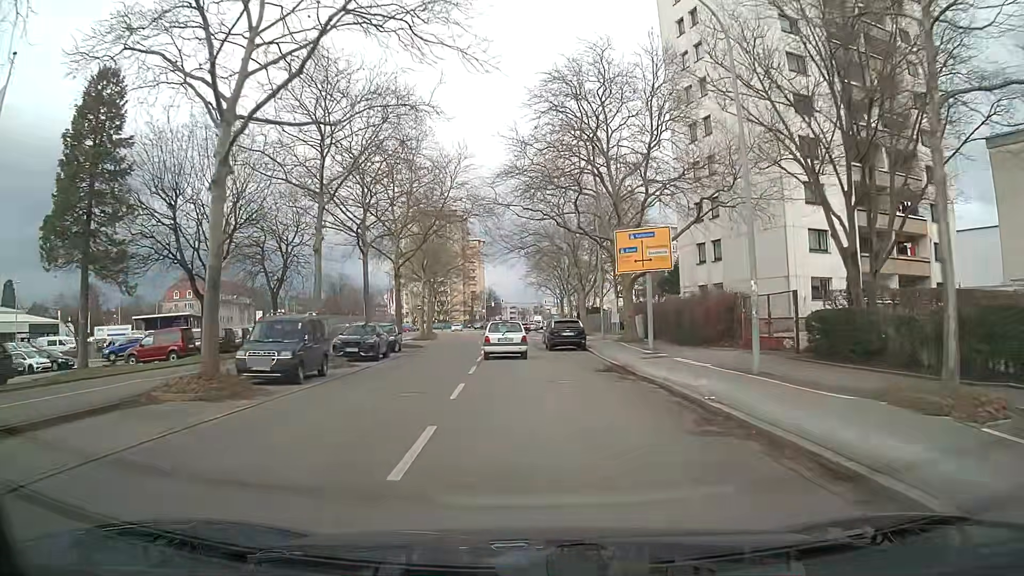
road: tertiary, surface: asphalt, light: Day
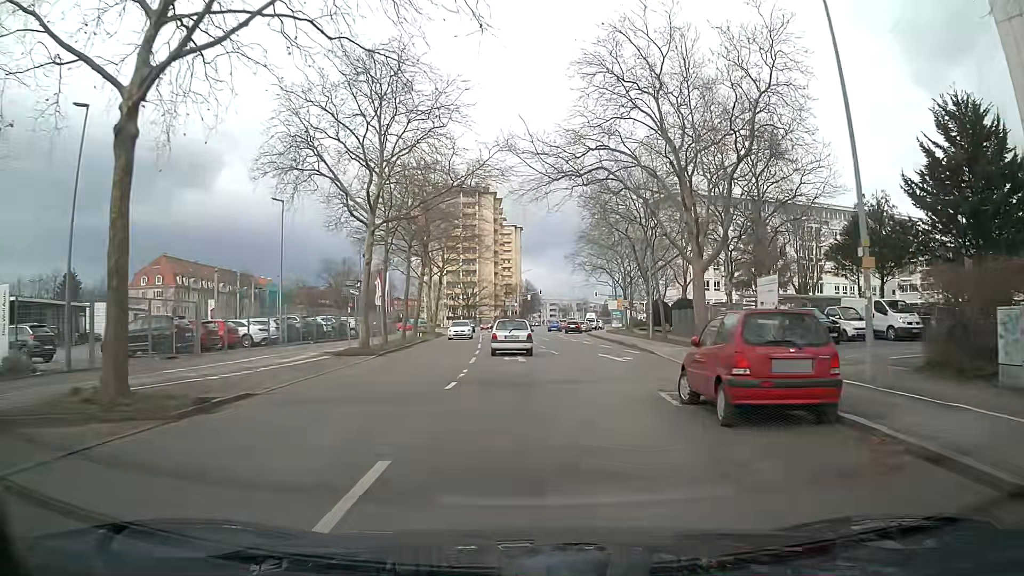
(-1.1, +32.5) m; -3°
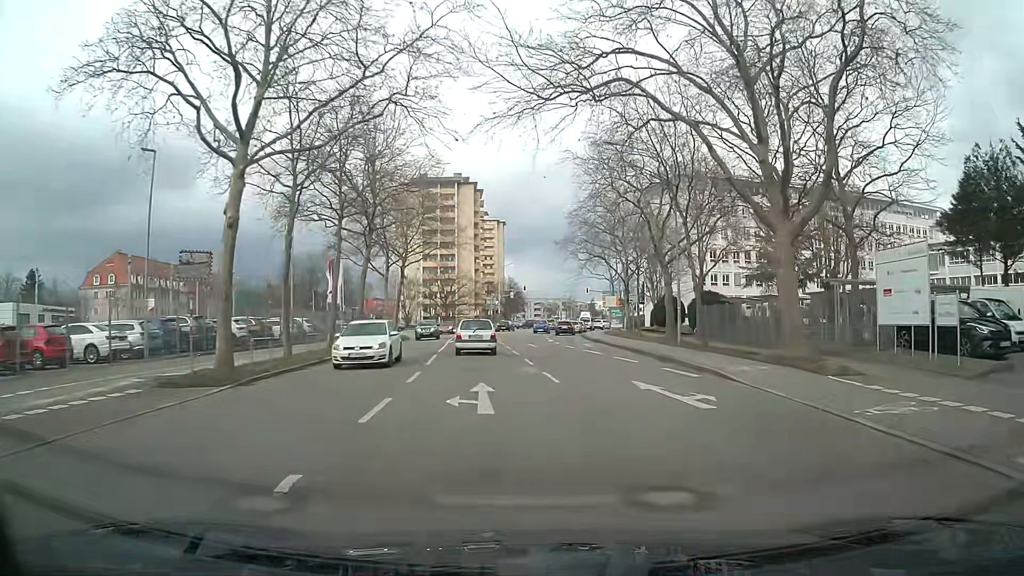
(+0.3, +12.7) m; +2°
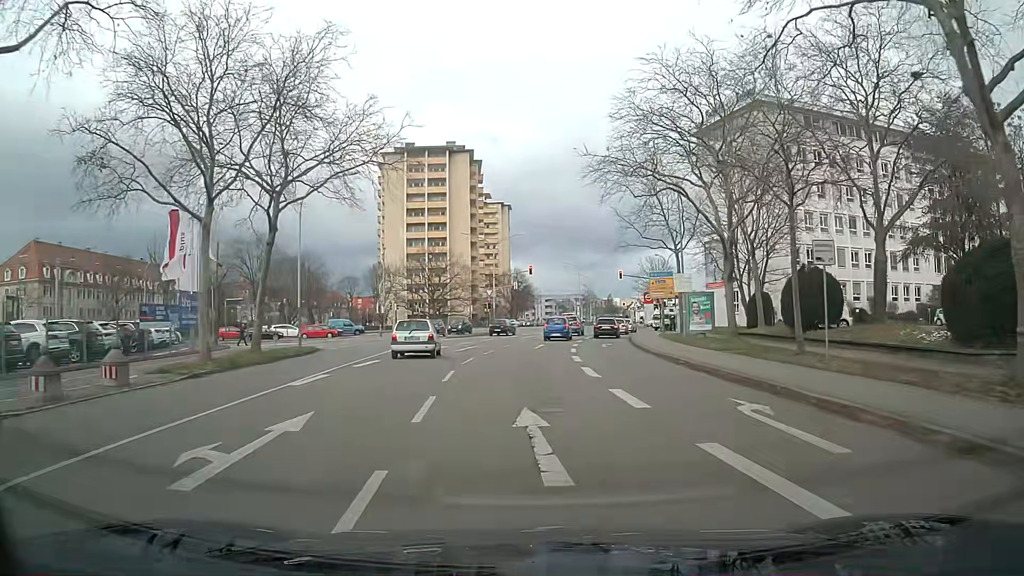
(-0.3, +29.8) m; -2°
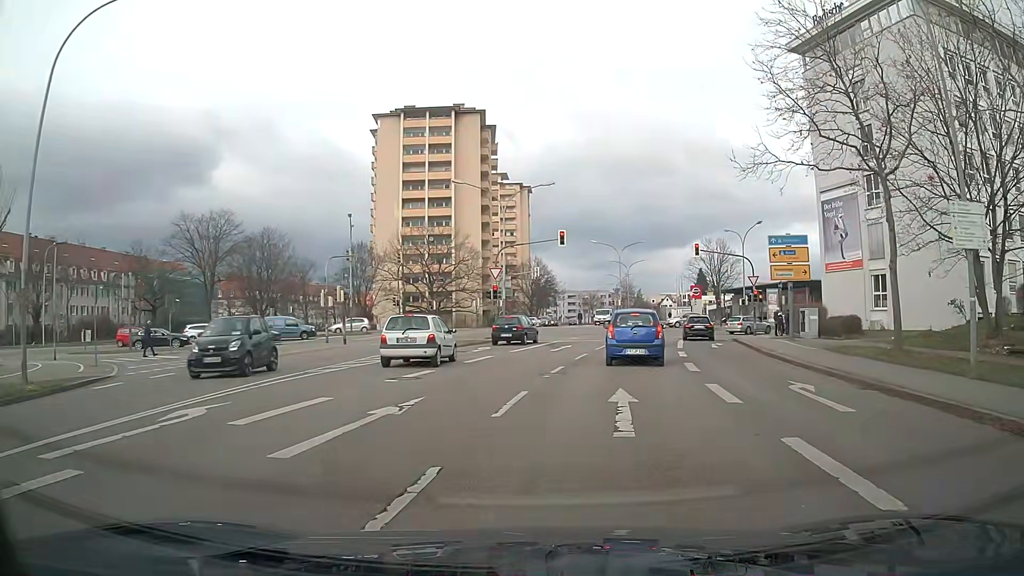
(-0.5, +23.7) m; 0°
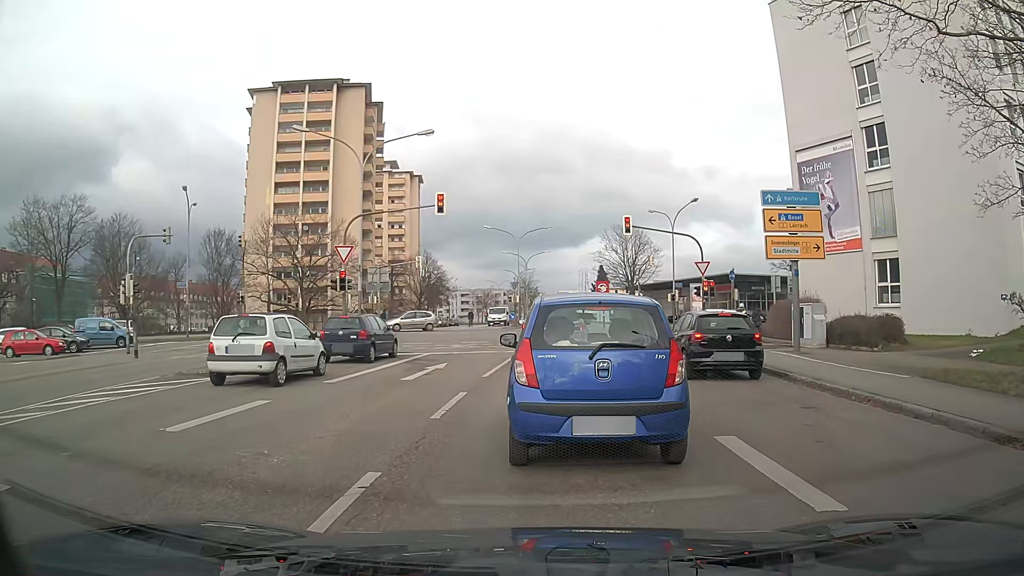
(+0.9, +11.6) m; +8°
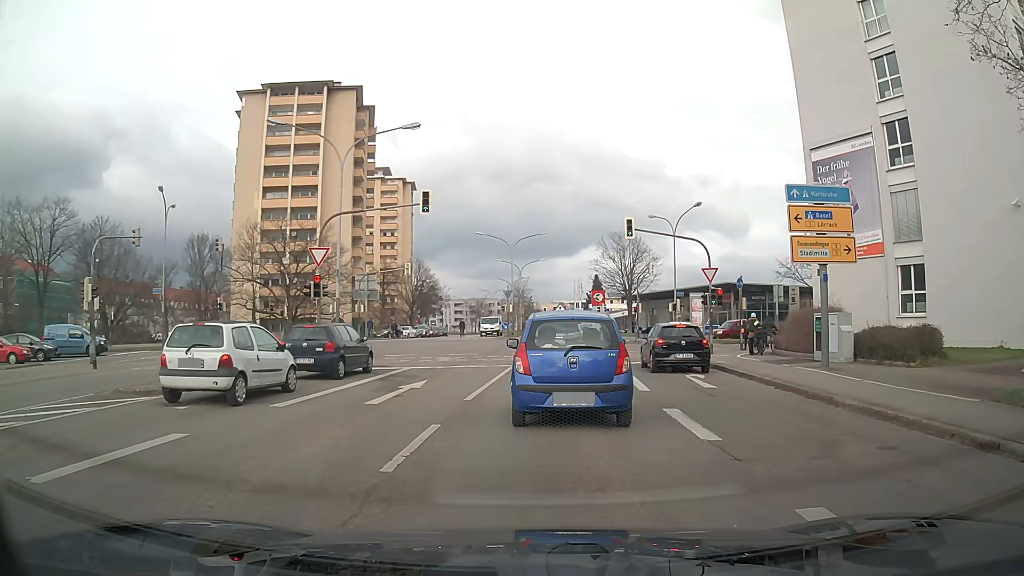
(0.0, +2.7) m; 0°
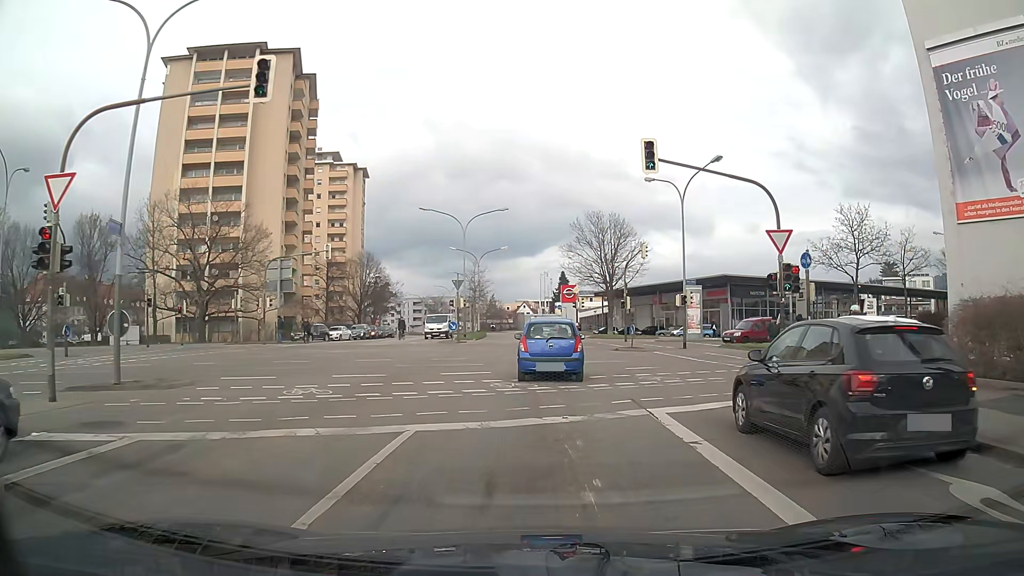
(+0.4, +14.3) m; +3°
(0, +10) (0, +20) (0, +30) (0, +40) (0, +50) (0, +60) (0, +70) (-1, +80) (-2, +90) (-4, +100) m
